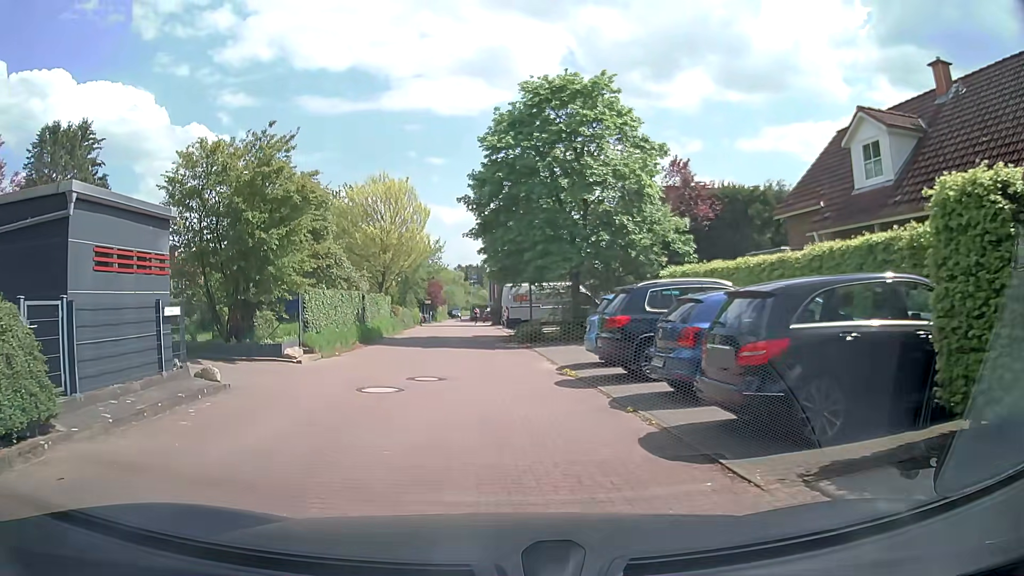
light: Day
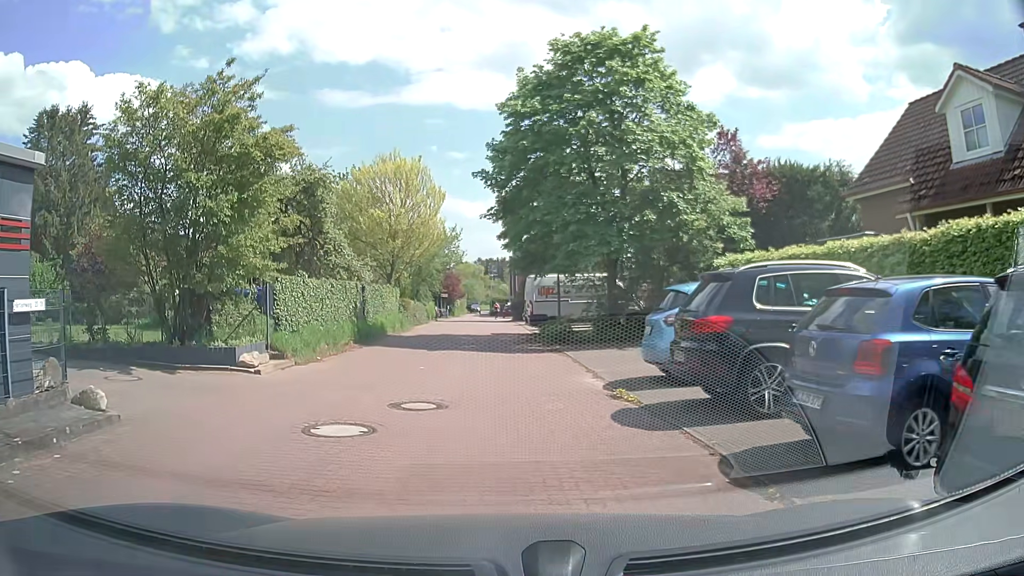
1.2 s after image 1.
(+0.1, +4.0) m; 0°
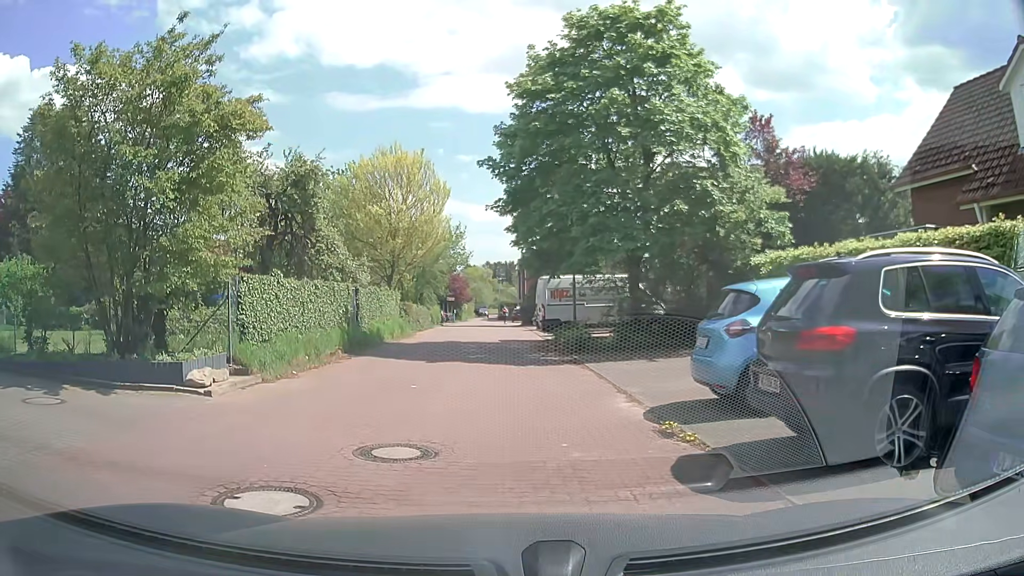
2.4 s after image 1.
(0.0, +2.3) m; -2°
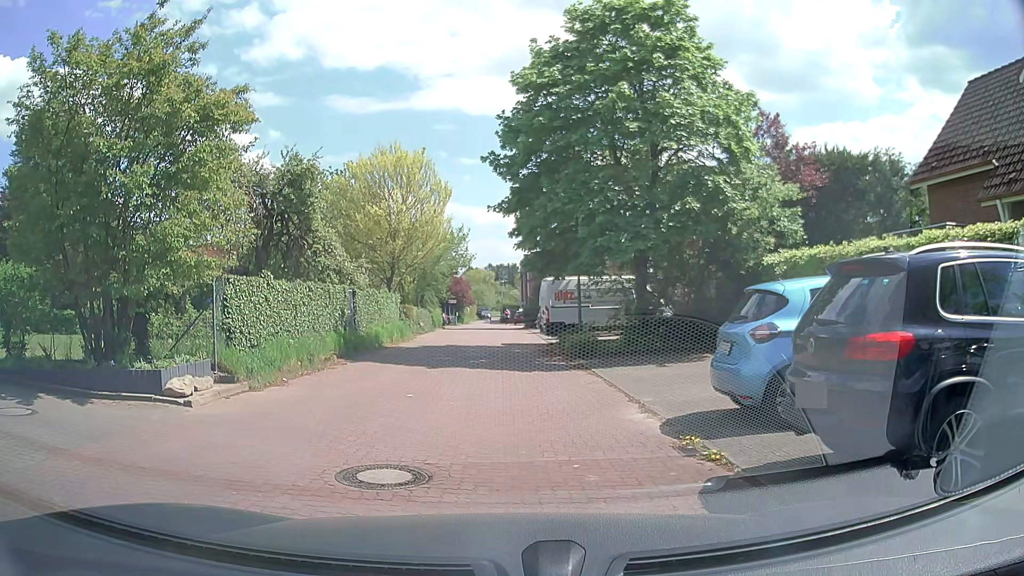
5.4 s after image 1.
(0.0, +0.8) m; 0°
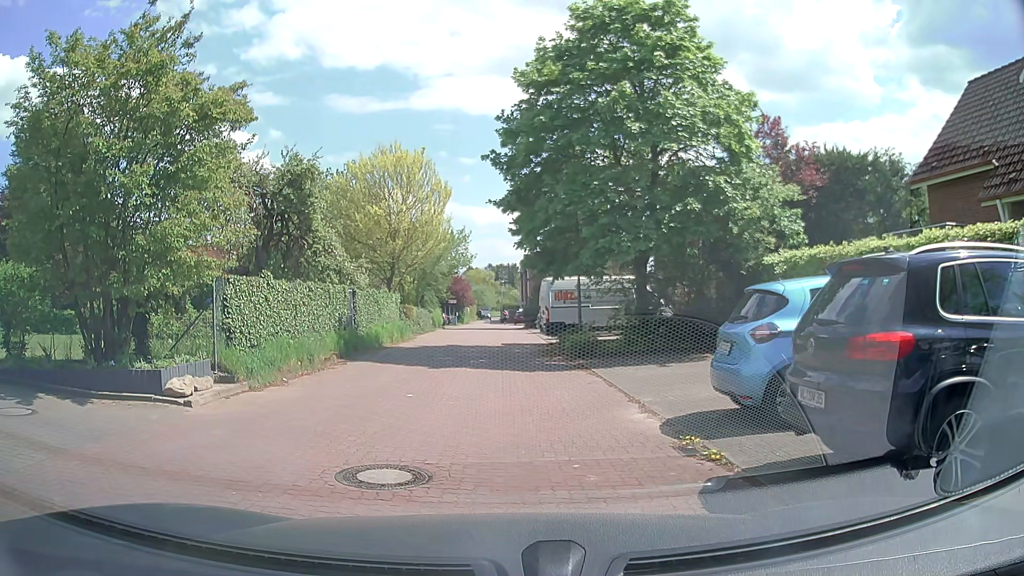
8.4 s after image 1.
(0.0, 0.0) m; 0°
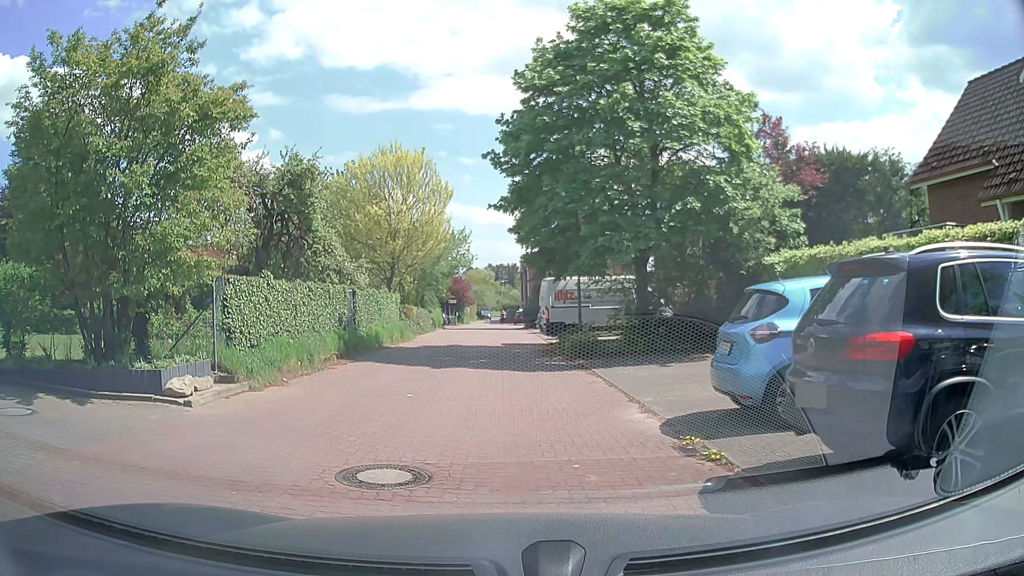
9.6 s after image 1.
(0.0, 0.0) m; 0°
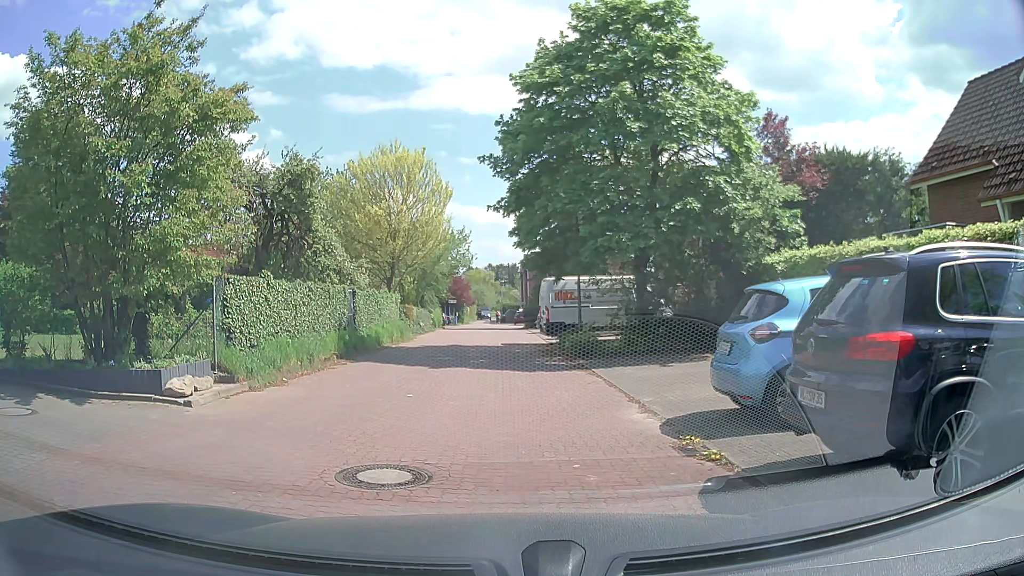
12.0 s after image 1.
(0.0, 0.0) m; 0°
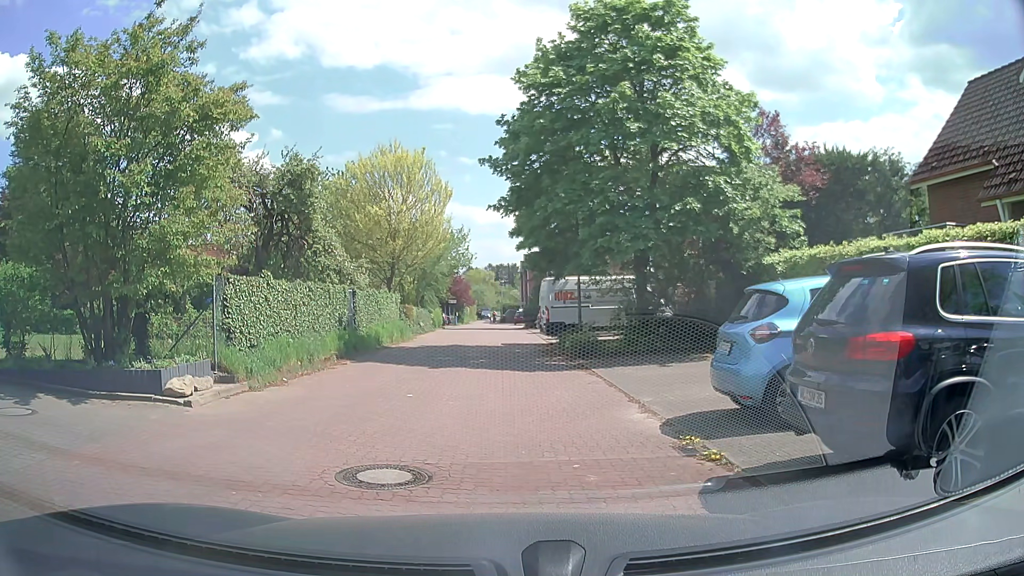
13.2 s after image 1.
(0.0, 0.0) m; 0°
